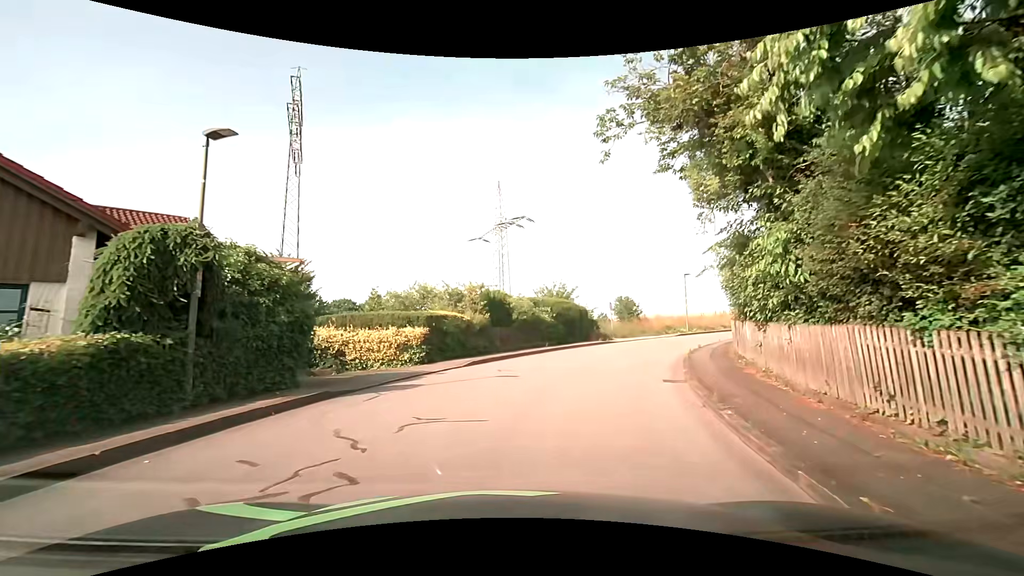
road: residential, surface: asphalt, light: Day
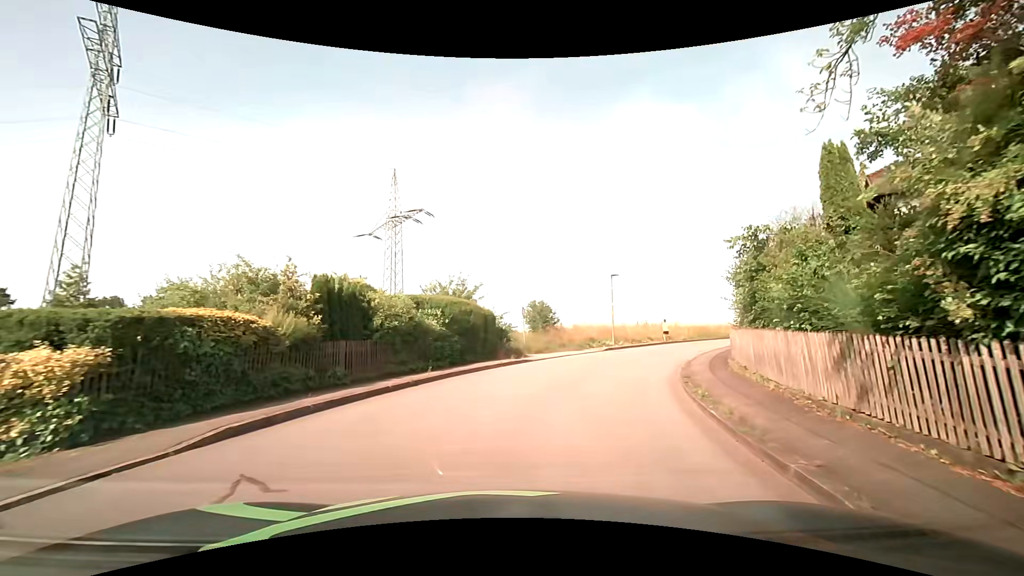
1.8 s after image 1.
(+1.0, +9.6) m; +11°
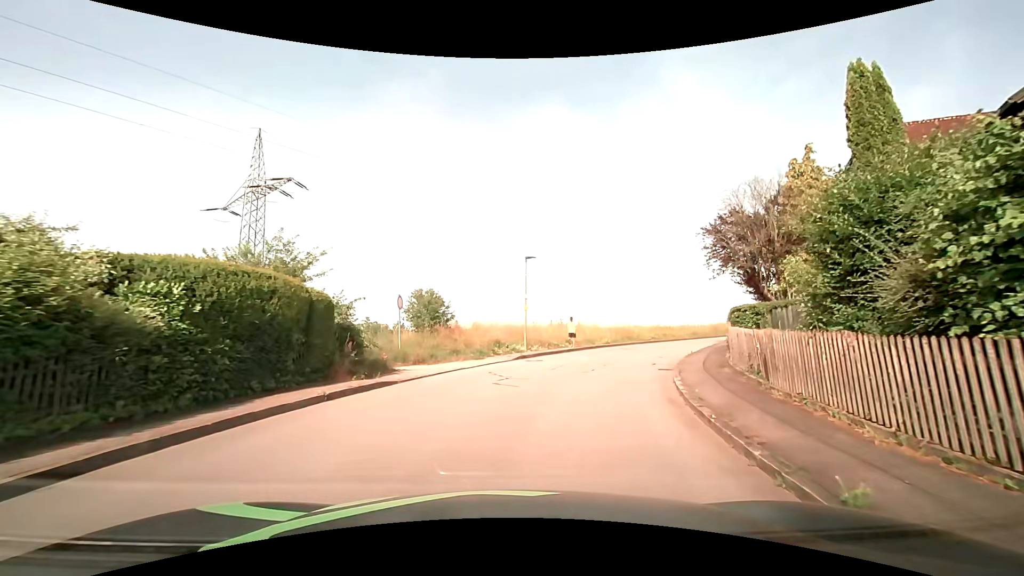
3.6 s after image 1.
(+1.0, +9.5) m; +12°
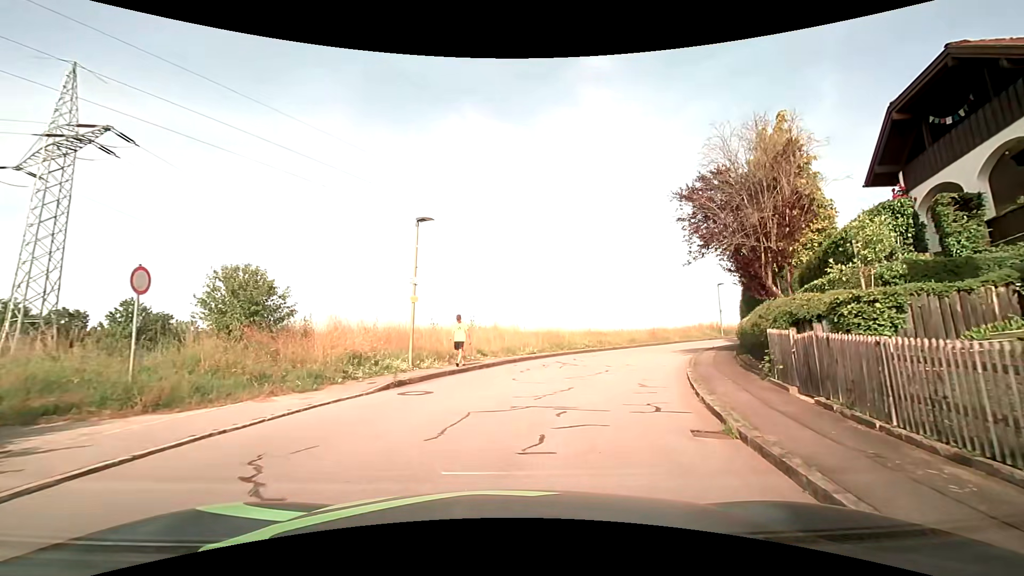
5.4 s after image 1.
(+0.8, +9.7) m; +10°
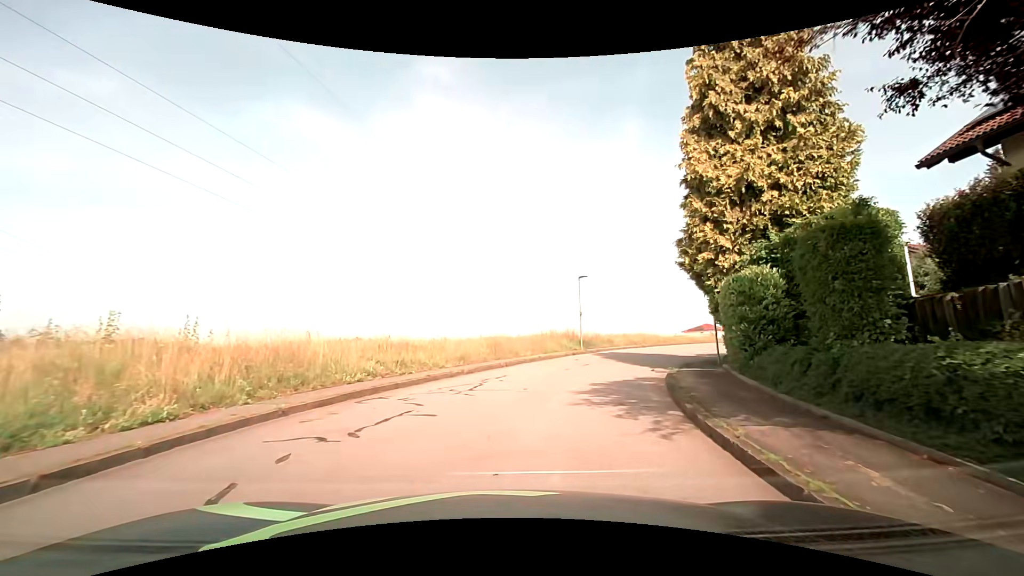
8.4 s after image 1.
(+2.9, +16.7) m; +20°
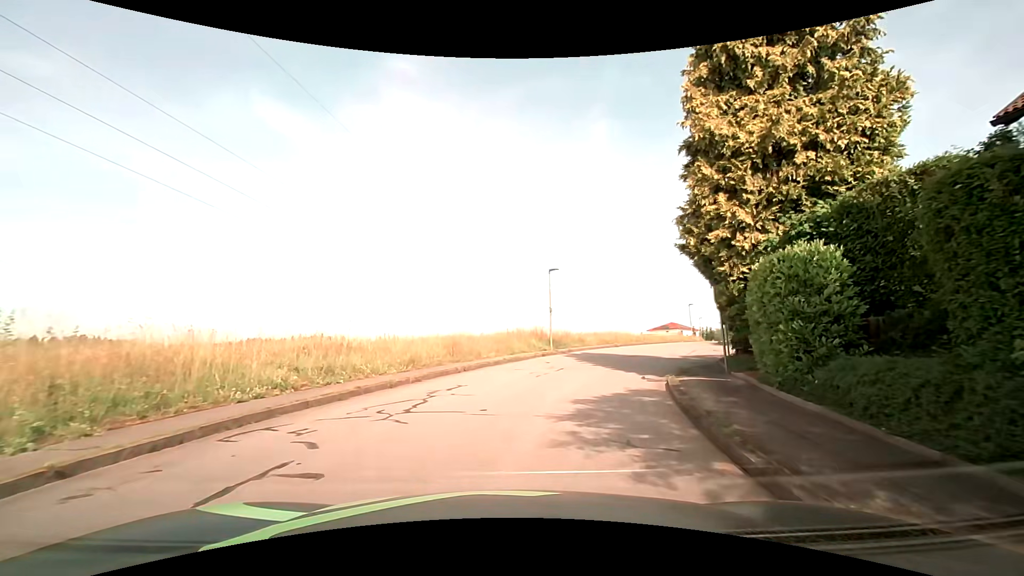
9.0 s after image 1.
(+0.1, +3.3) m; +4°
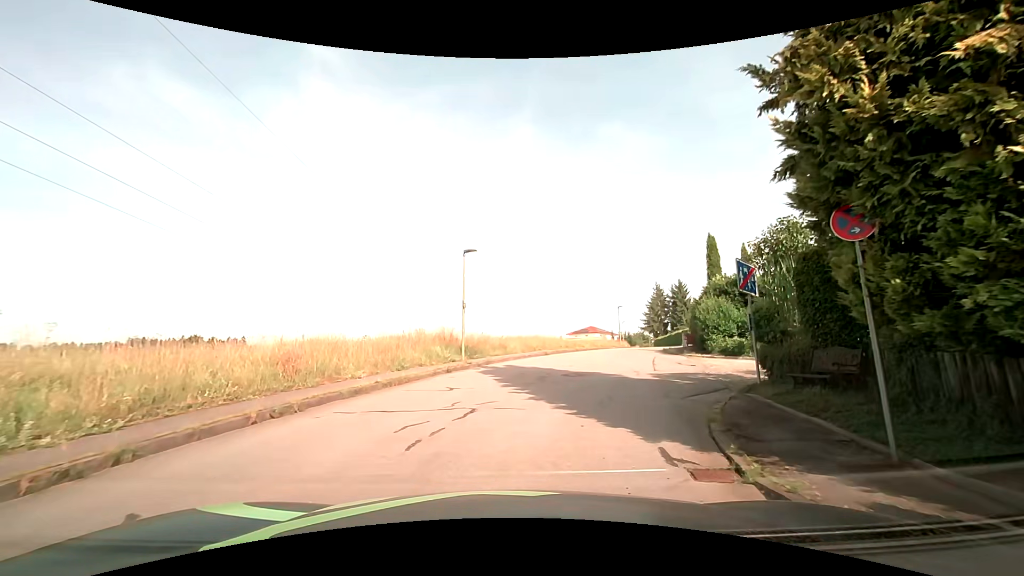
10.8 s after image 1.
(+0.6, +8.1) m; +10°
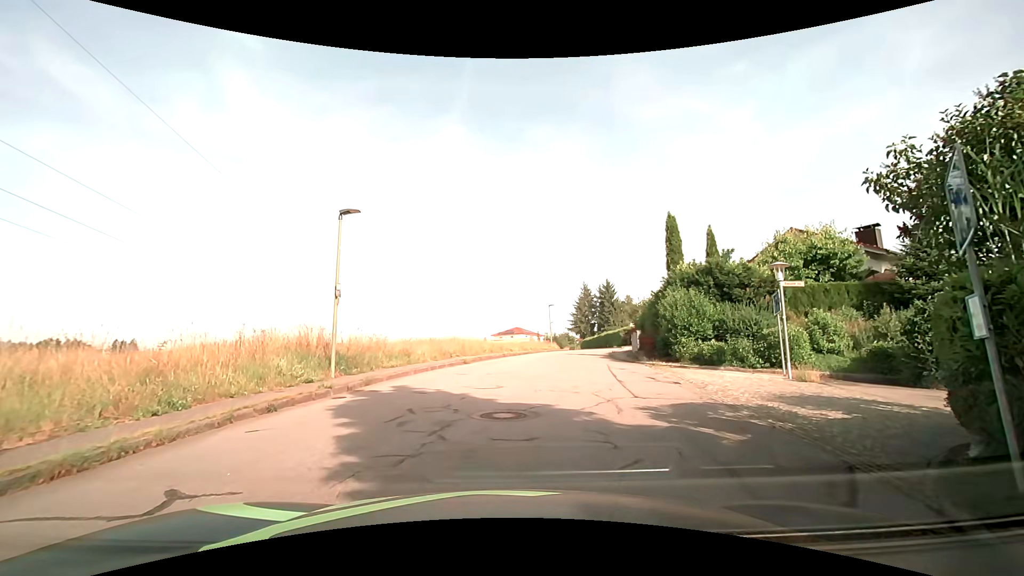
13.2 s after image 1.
(+0.4, +7.0) m; +7°
(+1, +10) (+2, +20) (+4, +30) (+7, +39) (+9, +49) (+12, +59) (+13, +69) (+14, +79) (+15, +89) (+15, +99) m
